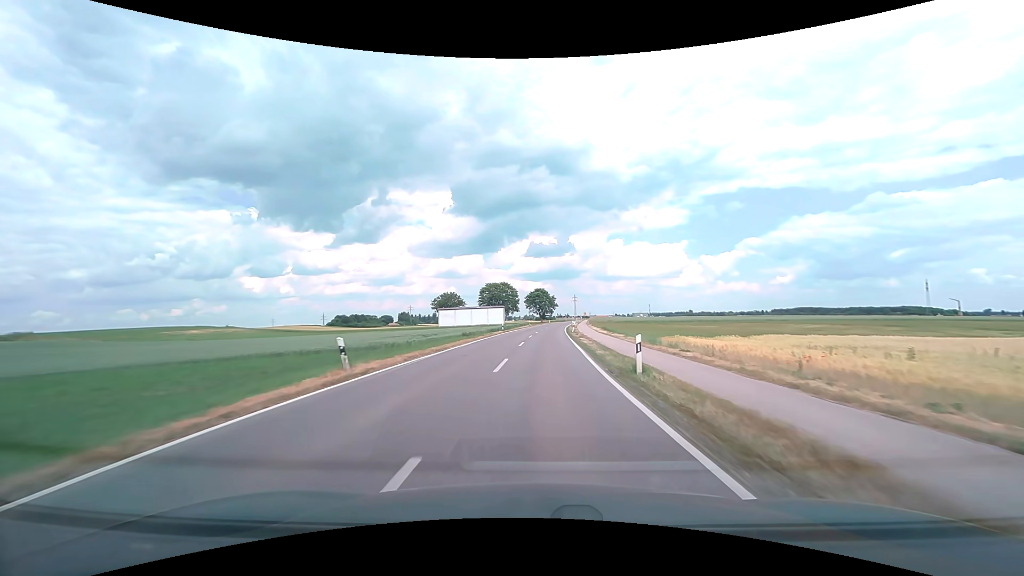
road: secondary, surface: asphalt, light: Day
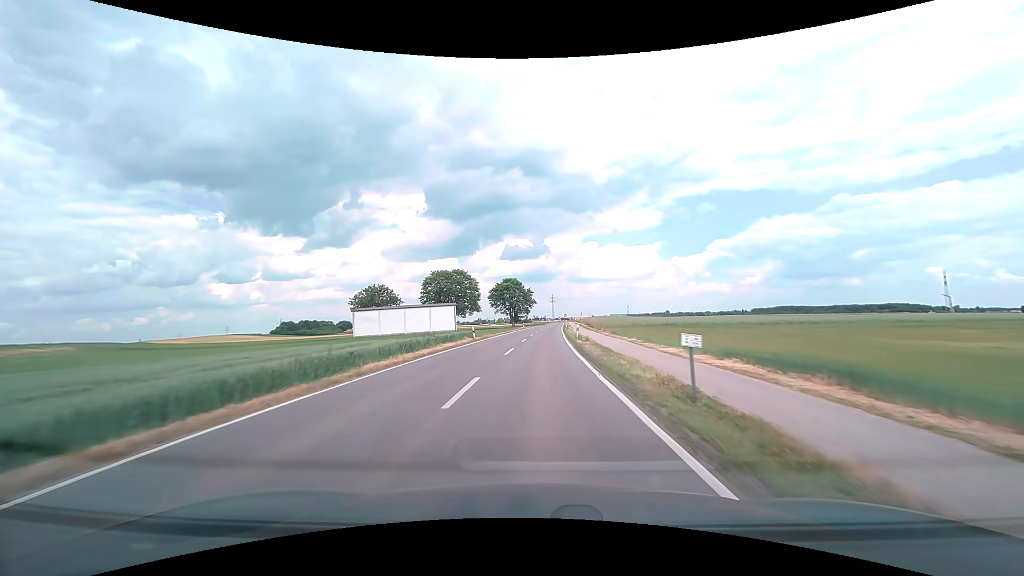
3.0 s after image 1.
(+1.6, +53.0) m; +3°
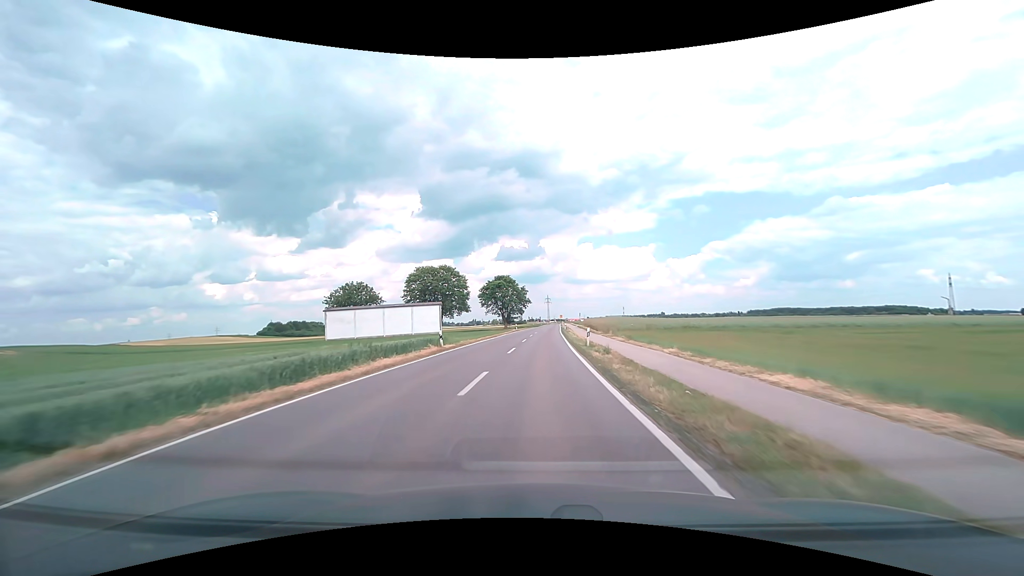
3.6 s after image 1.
(0.0, +10.7) m; +1°
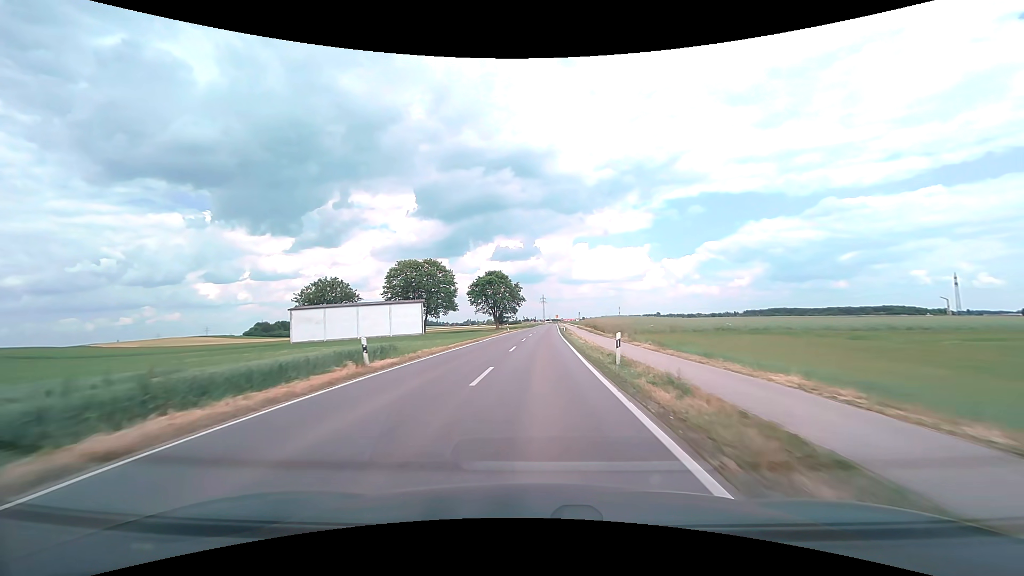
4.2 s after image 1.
(+0.1, +10.7) m; +1°
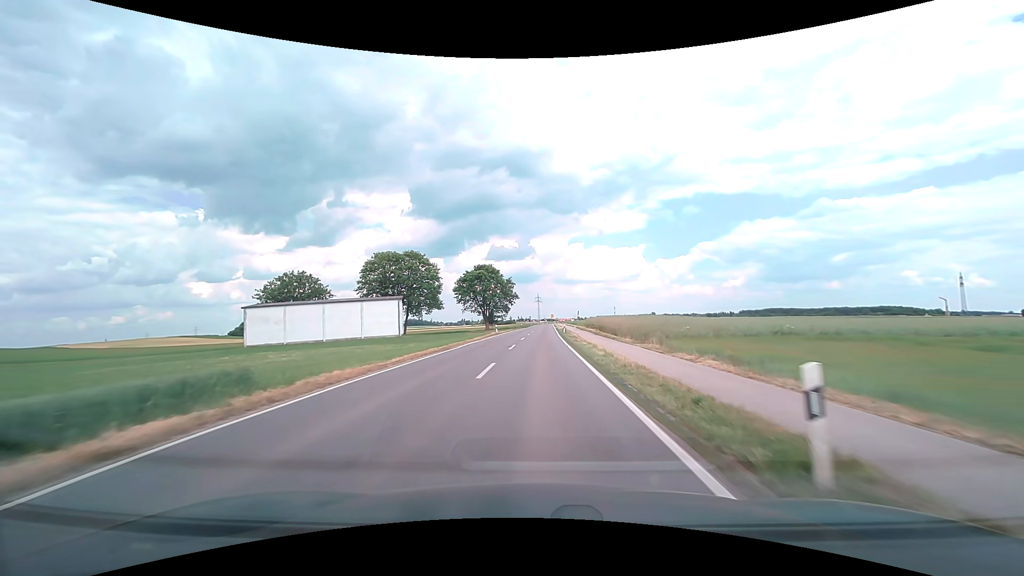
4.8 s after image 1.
(+0.1, +10.7) m; +1°
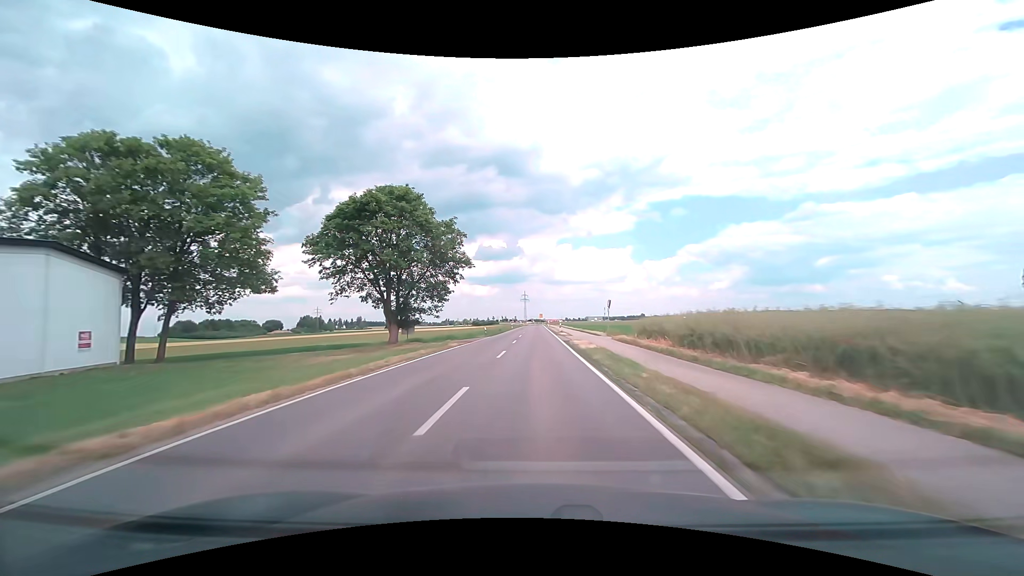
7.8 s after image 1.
(+0.8, +53.9) m; +2°
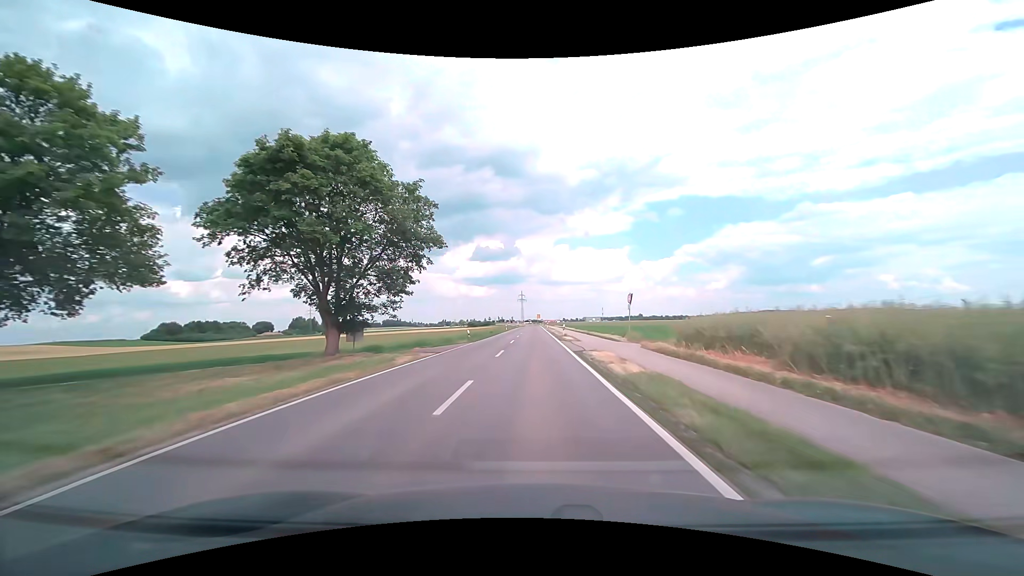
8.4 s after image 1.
(0.0, +10.8) m; 0°
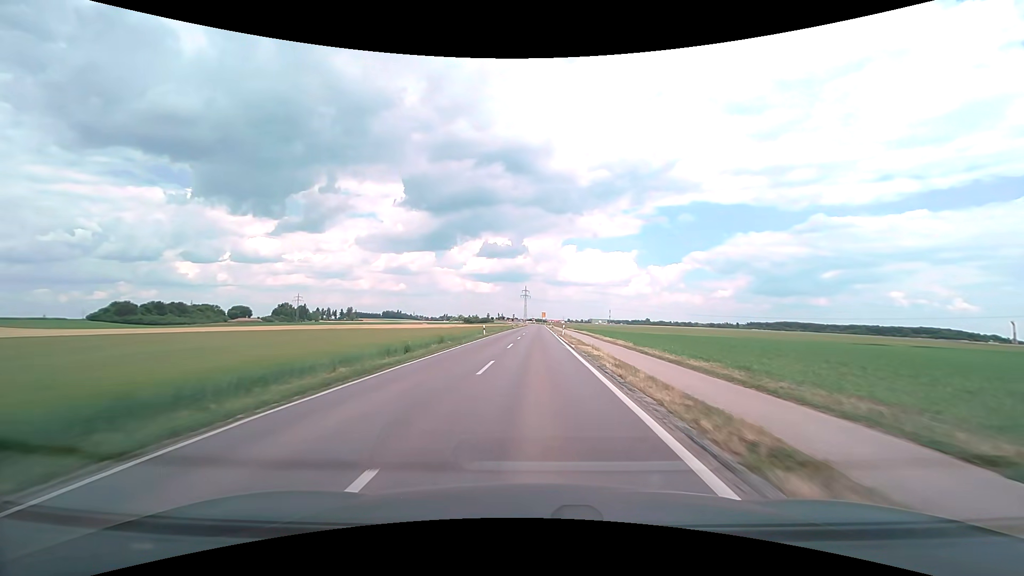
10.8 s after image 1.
(-0.1, +42.8) m; 0°
(0, +10) (0, +20) (0, +30) (0, +40) (0, +50) (0, +60) (0, +70) (0, +80) (+1, +90) (+1, +100) m
